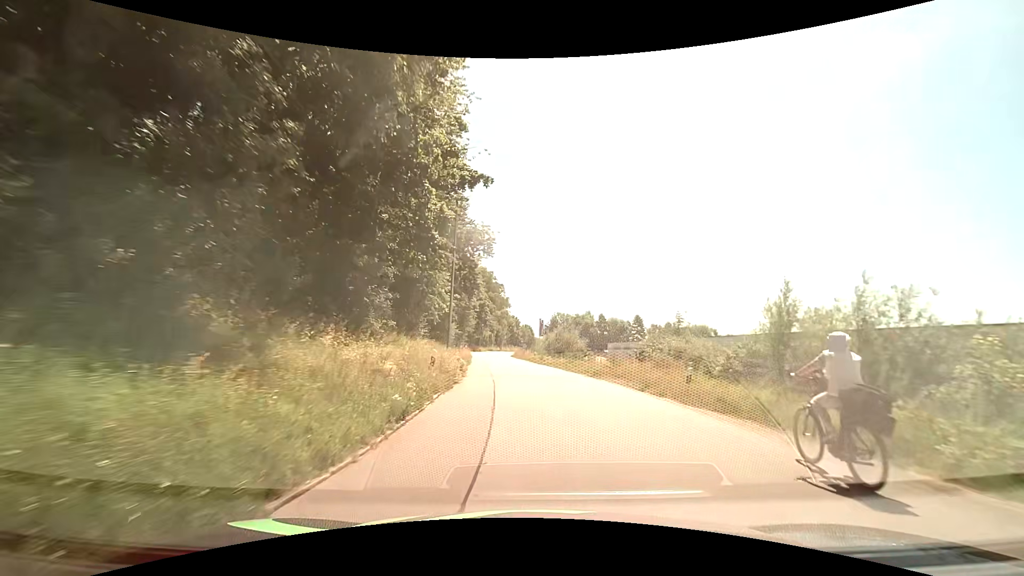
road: tertiary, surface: asphalt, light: Day
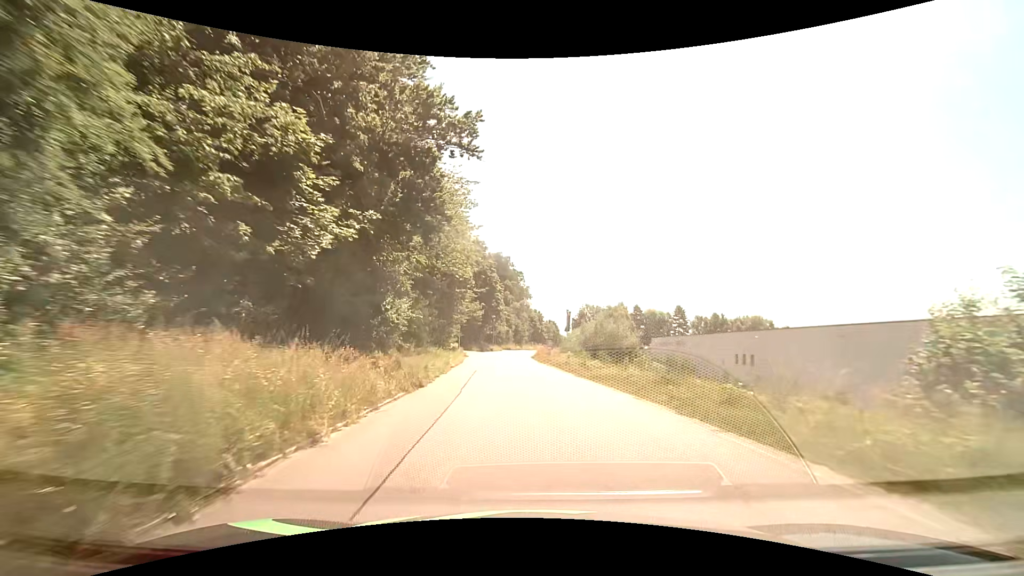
(-0.4, +21.5) m; -3°
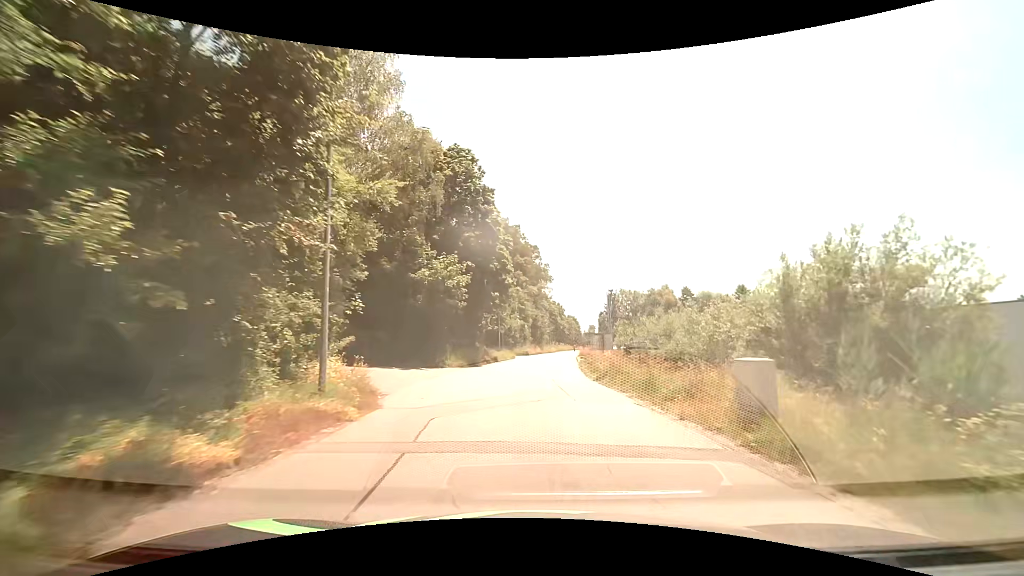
(-1.8, +34.0) m; -1°
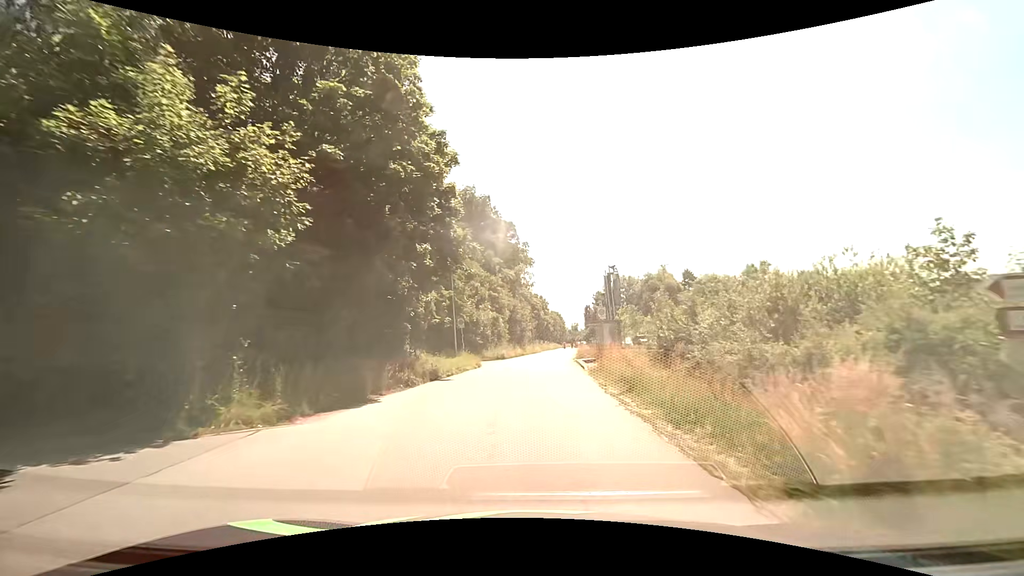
(+0.4, +17.7) m; +2°
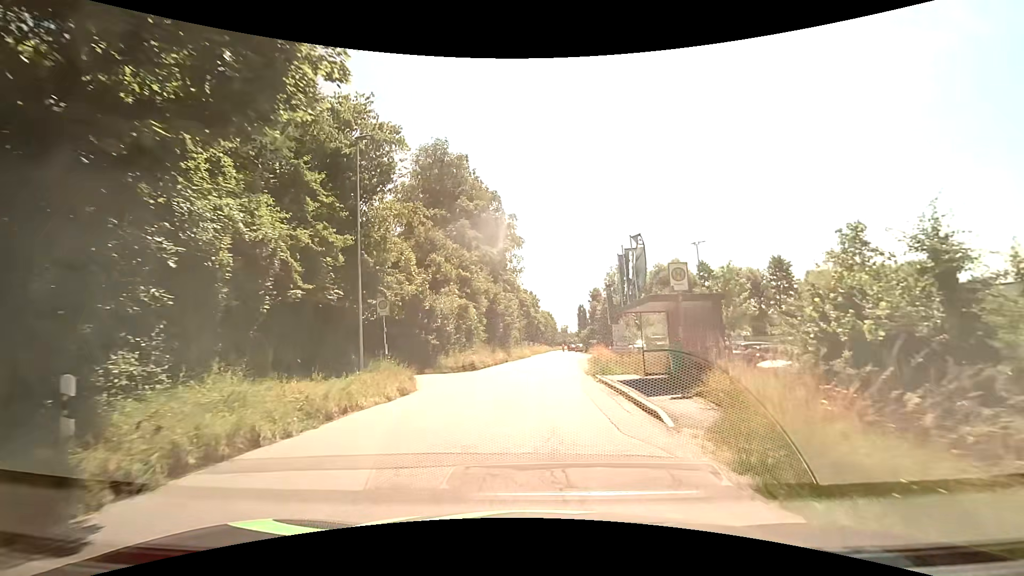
(+0.1, +15.8) m; +1°
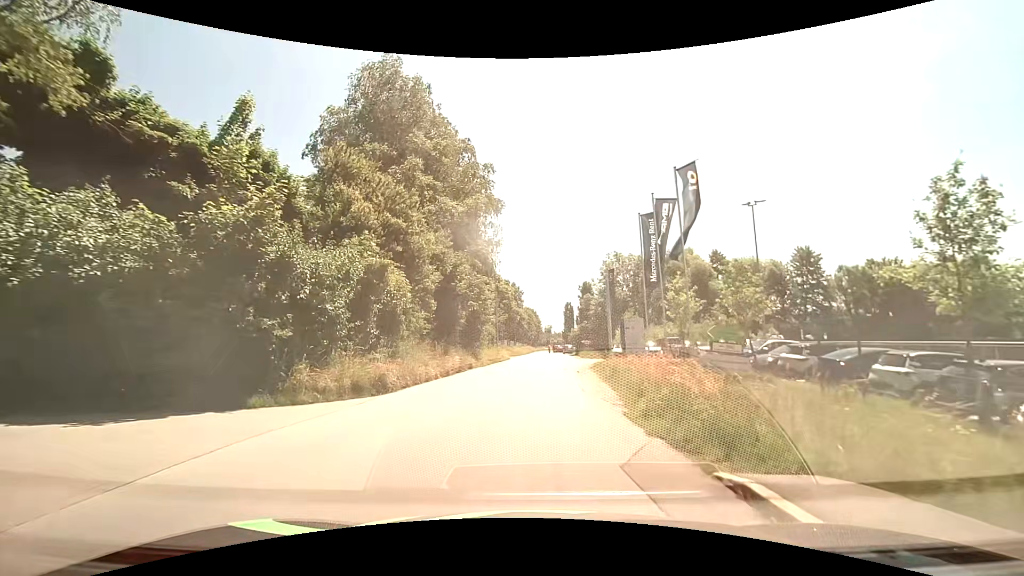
(+0.2, +14.5) m; +2°
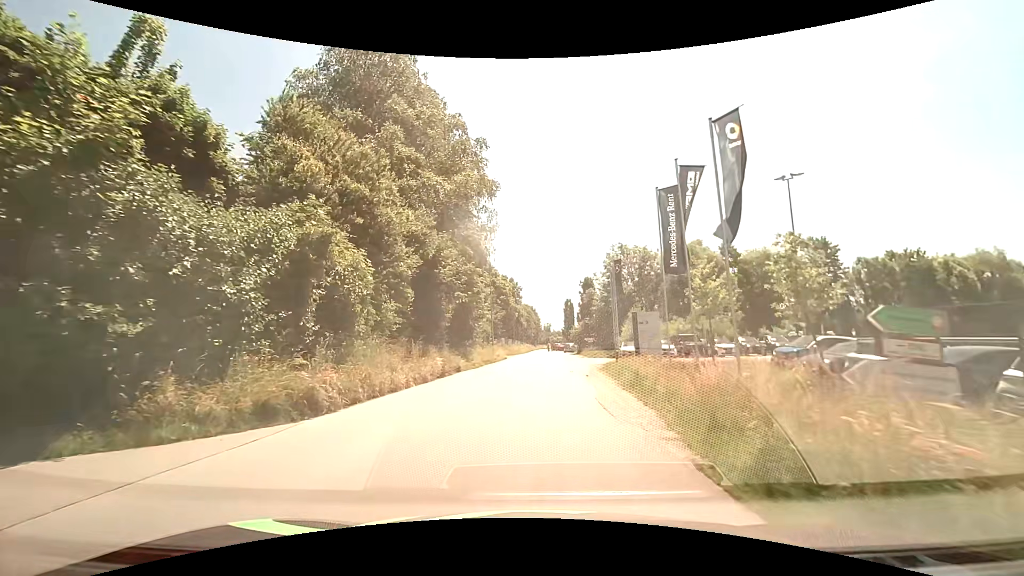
(0.0, +4.5) m; -1°
